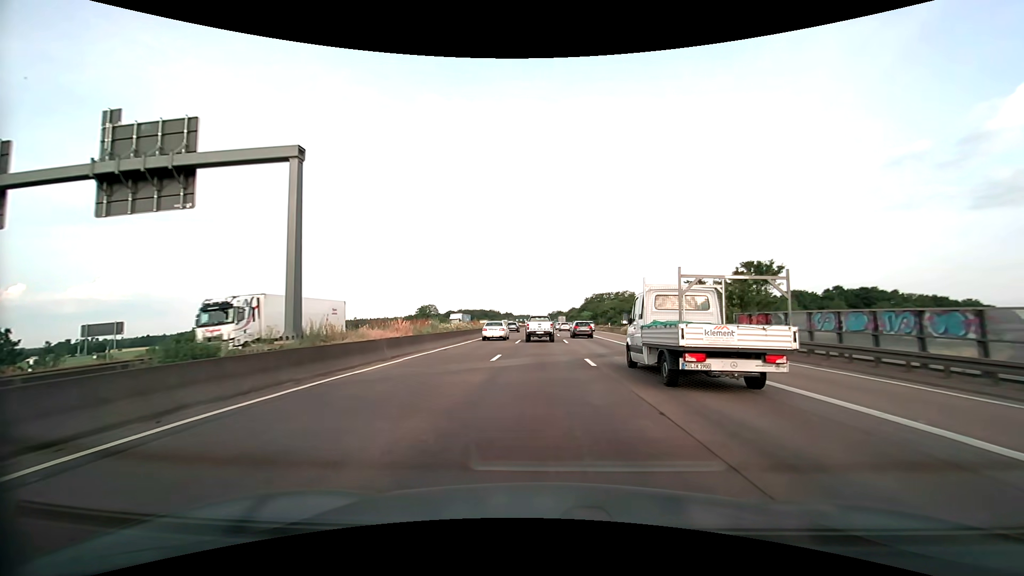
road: motorway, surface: asphalt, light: Day
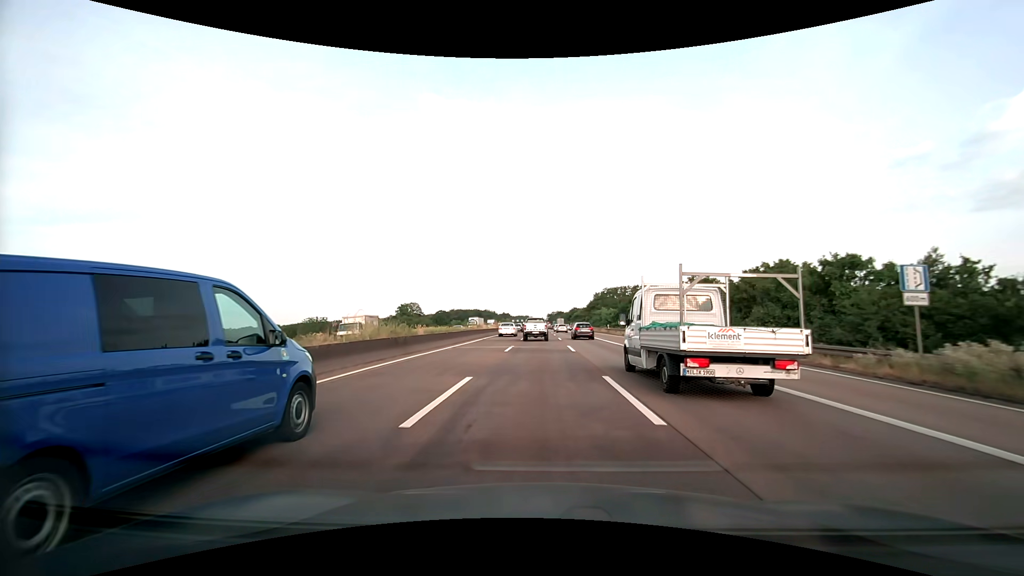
(-0.2, +44.9) m; 0°
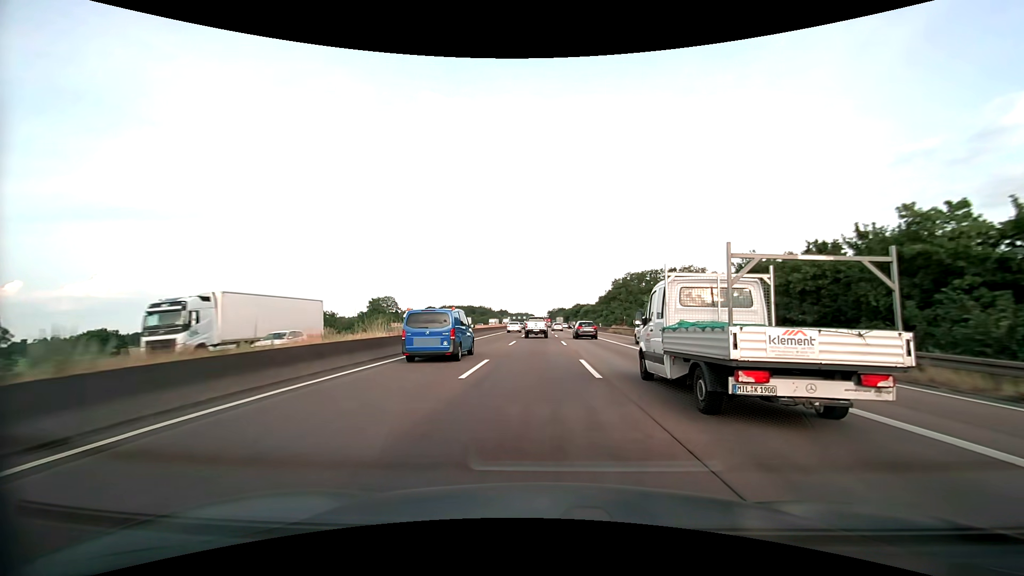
(+0.1, +48.7) m; 0°
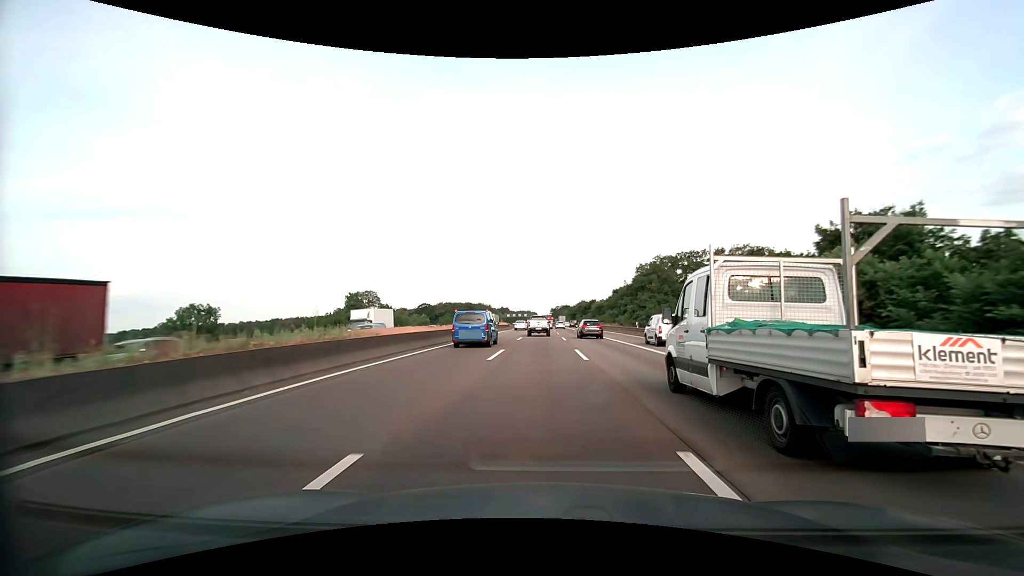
(0.0, +31.0) m; 0°
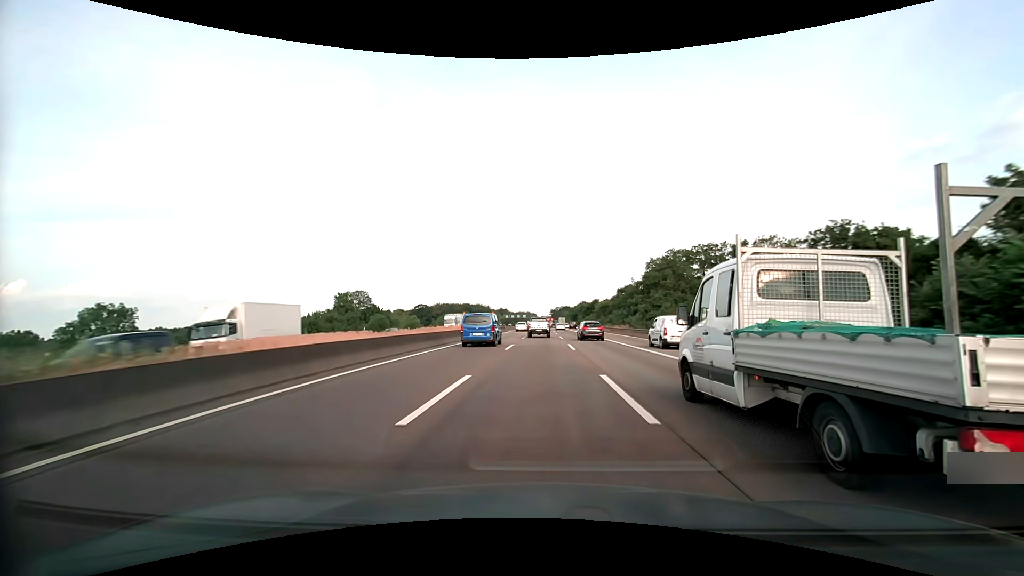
(0.0, +10.6) m; 0°
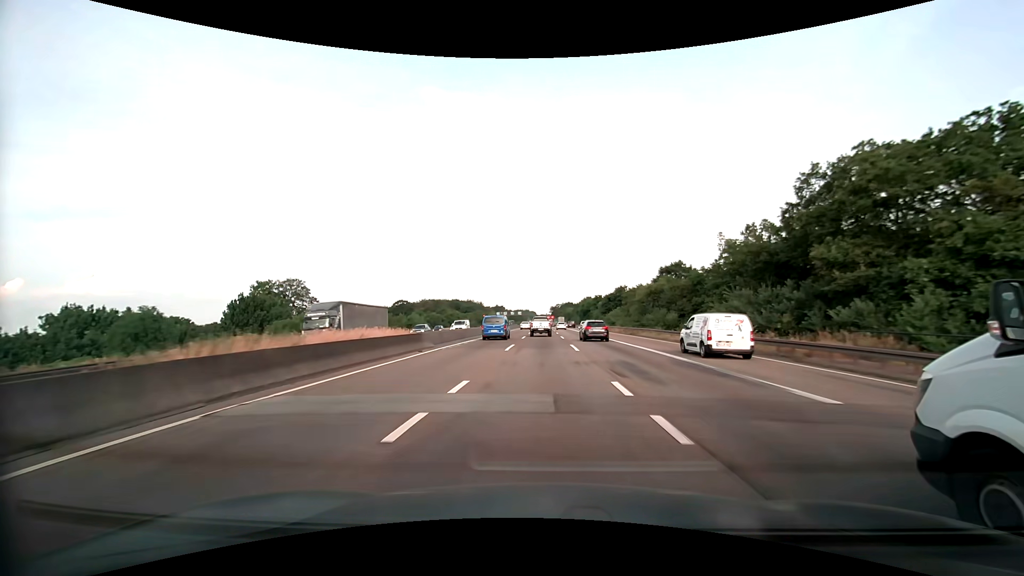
(0.0, +55.1) m; 0°
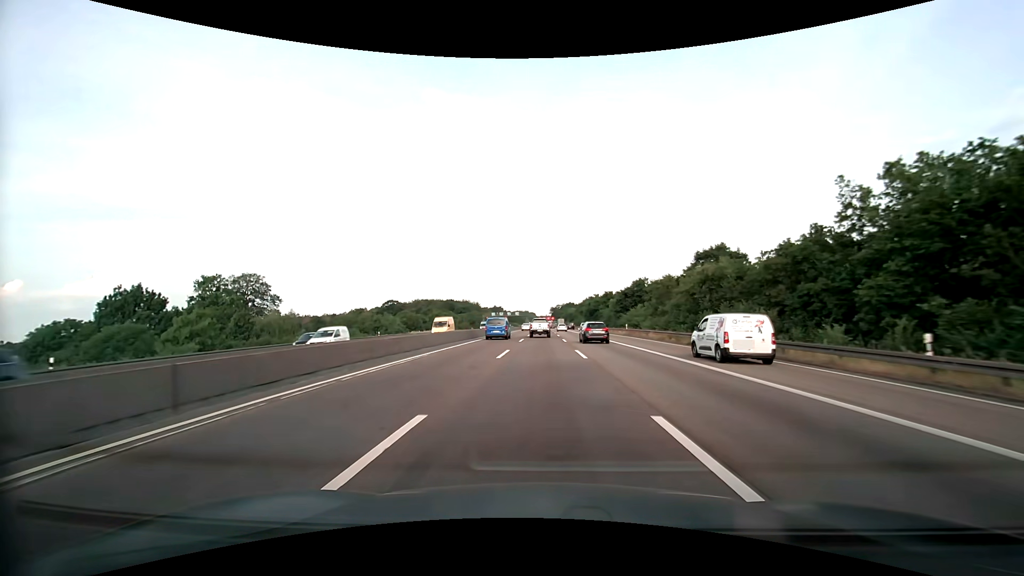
(+0.1, +22.3) m; 0°
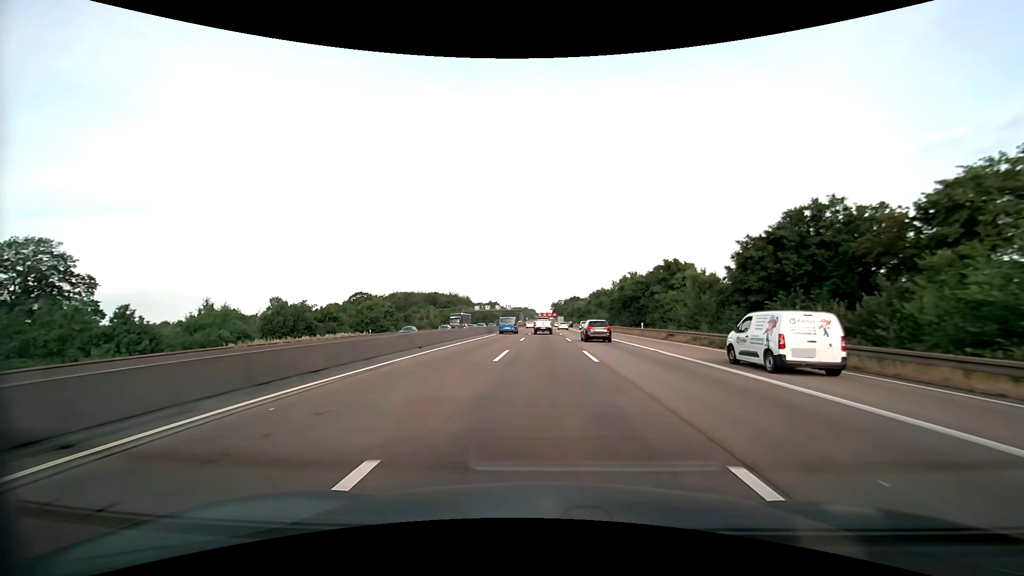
(0.0, +56.6) m; 0°
(0, +10) (0, +20) (0, +30) (0, +40) (0, +50) (0, +60) (0, +70) (0, +80) (0, +90) (0, +100) m
